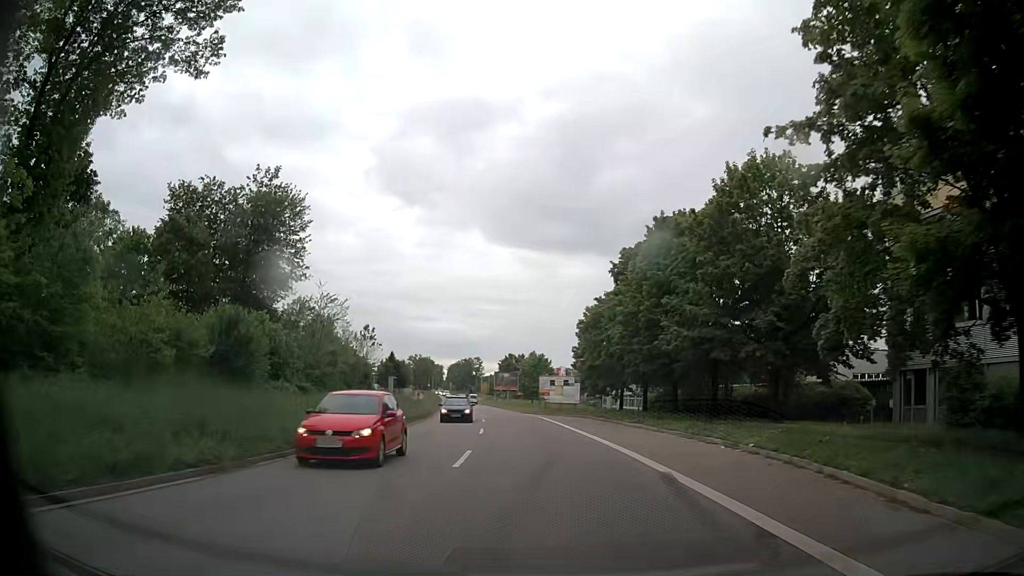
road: secondary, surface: asphalt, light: Day
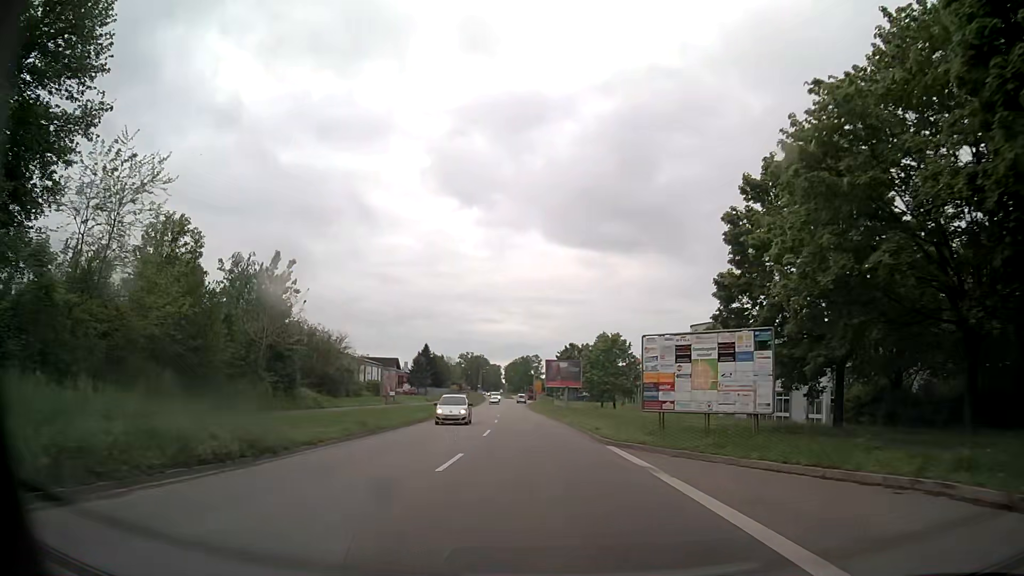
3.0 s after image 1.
(-1.8, +36.9) m; -5°
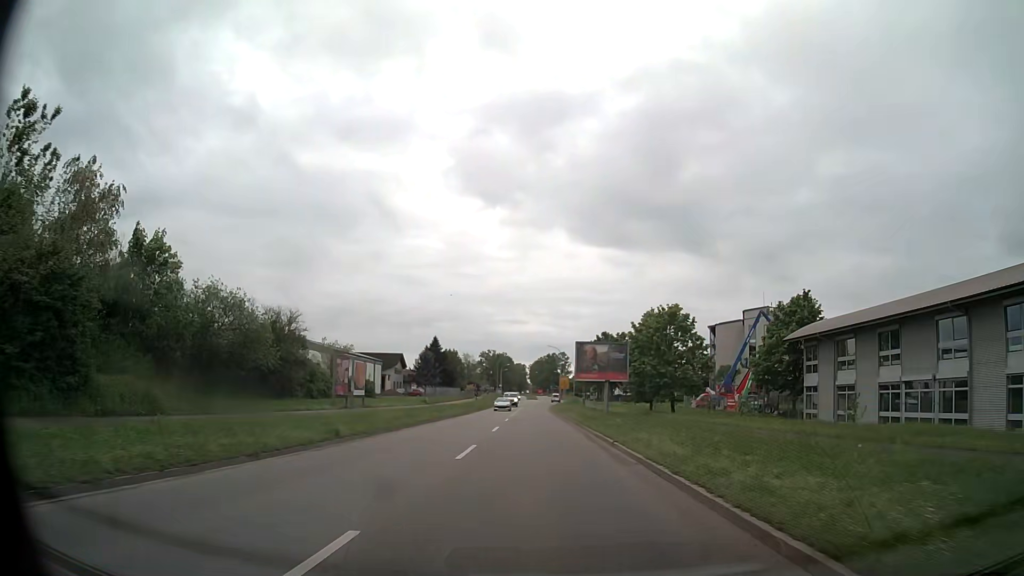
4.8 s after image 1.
(-0.5, +21.9) m; -2°
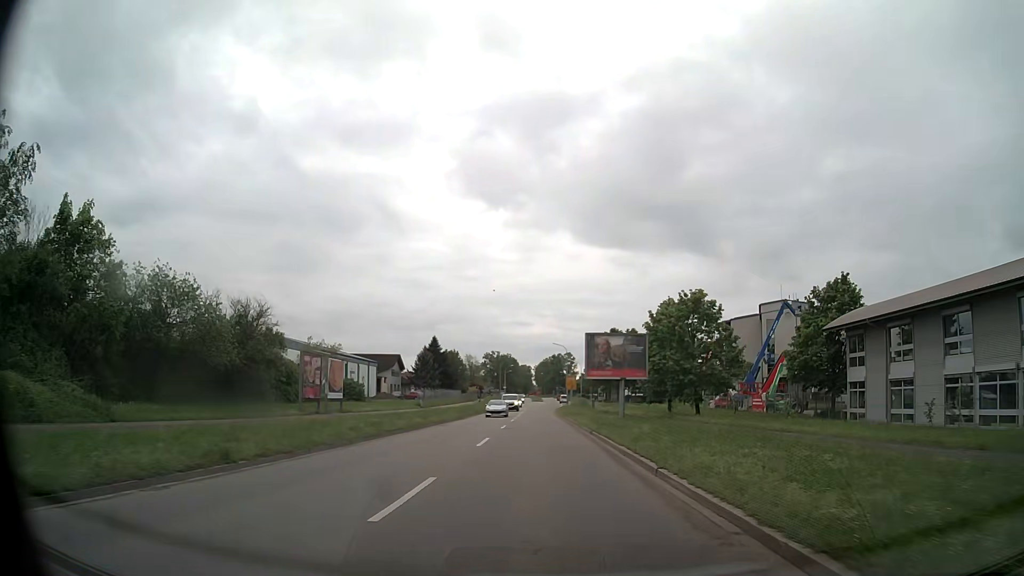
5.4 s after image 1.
(-0.1, +7.2) m; -1°
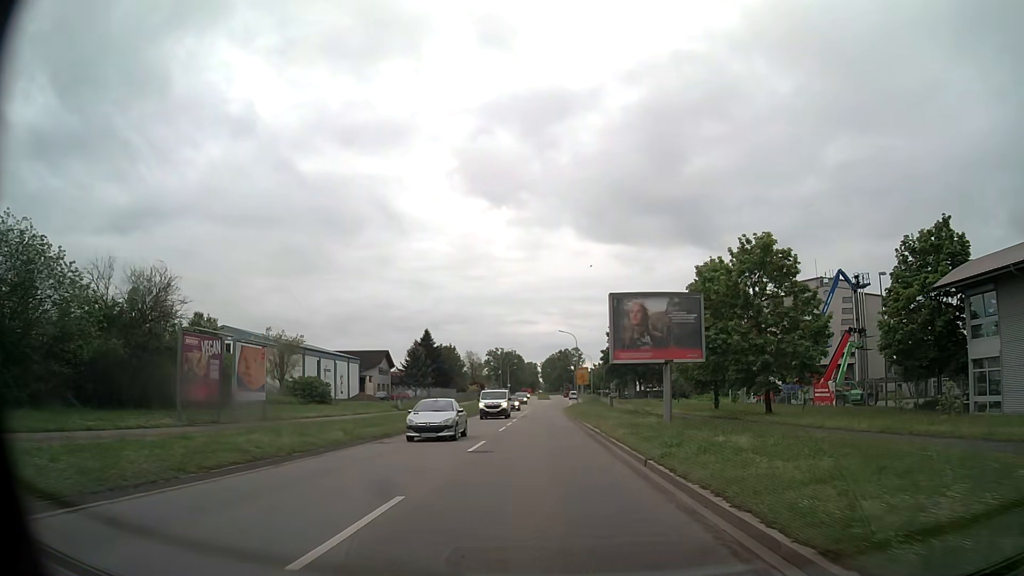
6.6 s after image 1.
(-0.1, +14.2) m; 0°
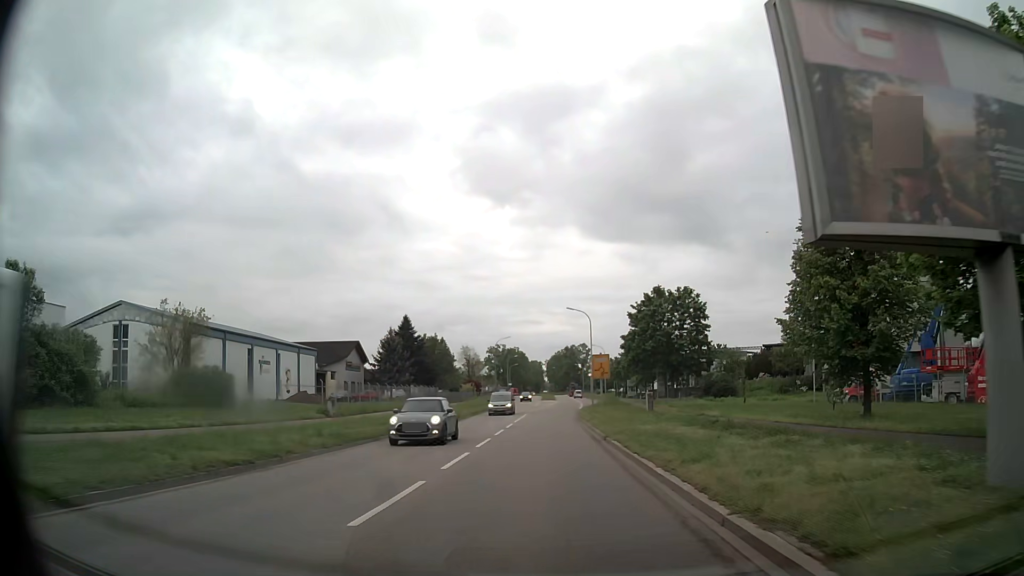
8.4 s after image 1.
(-0.3, +21.0) m; -1°
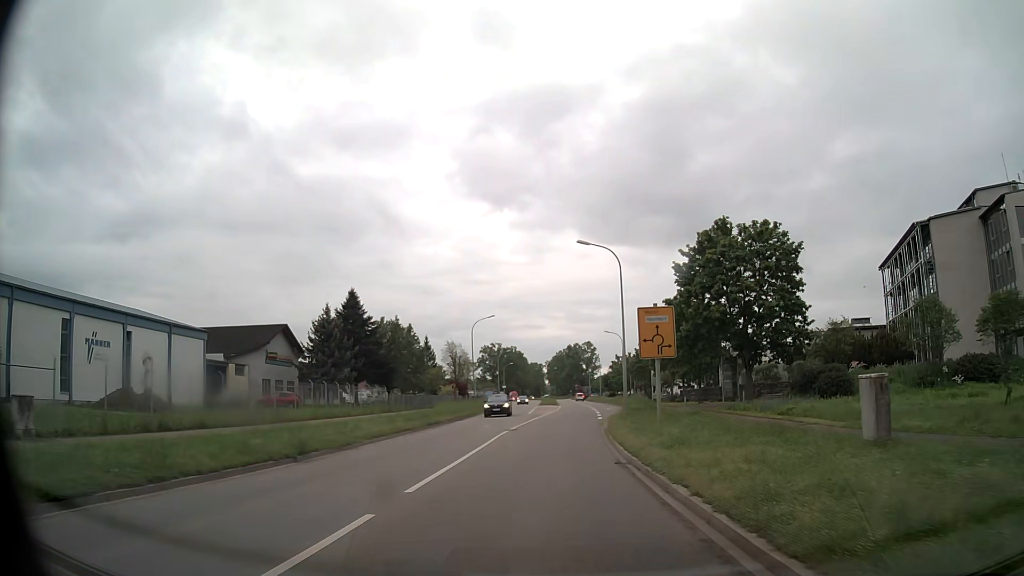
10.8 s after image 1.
(0.0, +27.3) m; 0°
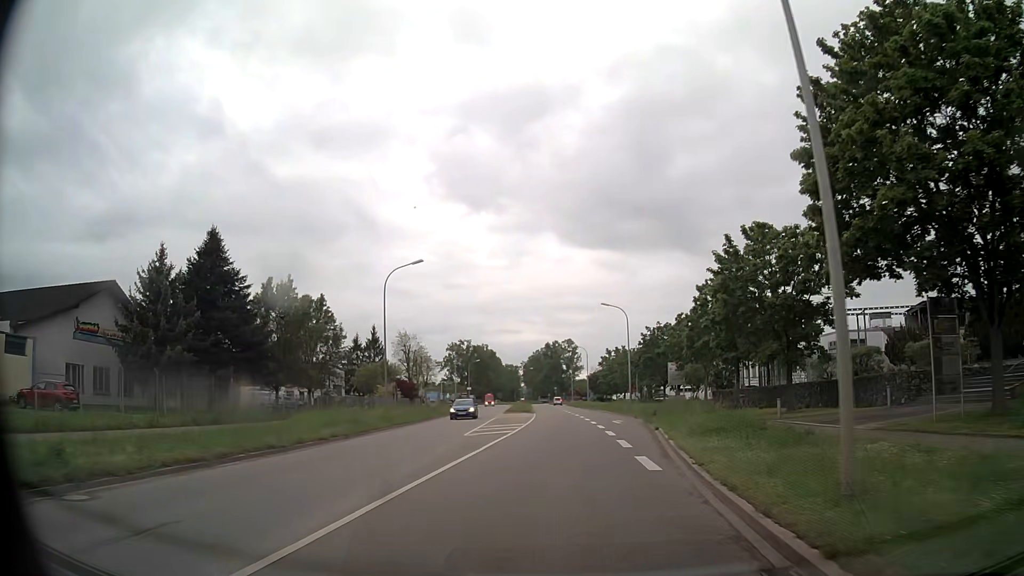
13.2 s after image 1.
(+0.5, +27.7) m; +2°
(0, +10) (0, +20) (0, +30) (0, +40) (0, +50) (0, +60) (0, +70) (0, +80) (-1, +90) (-1, +100) m
